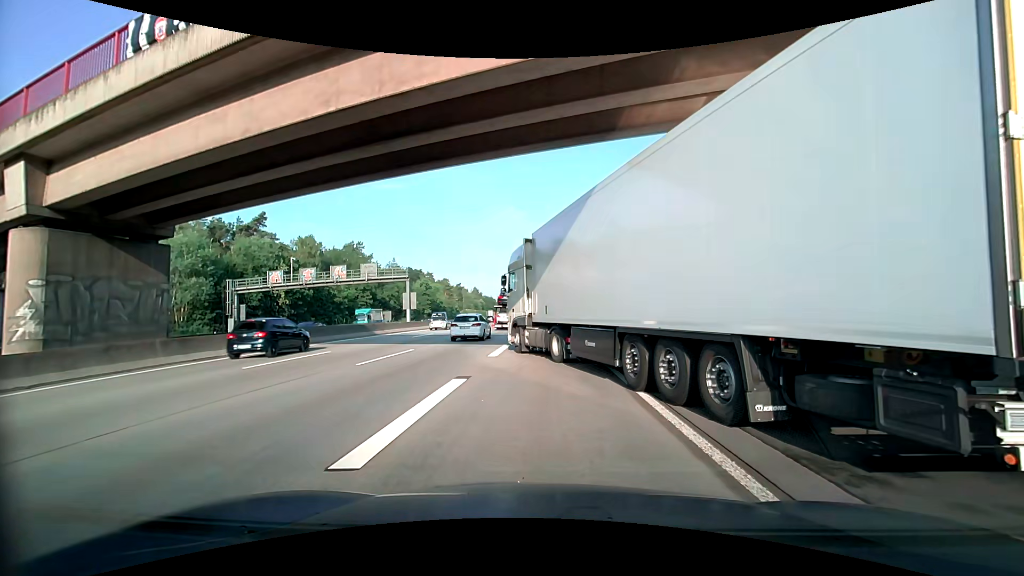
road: motorway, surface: asphalt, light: Day
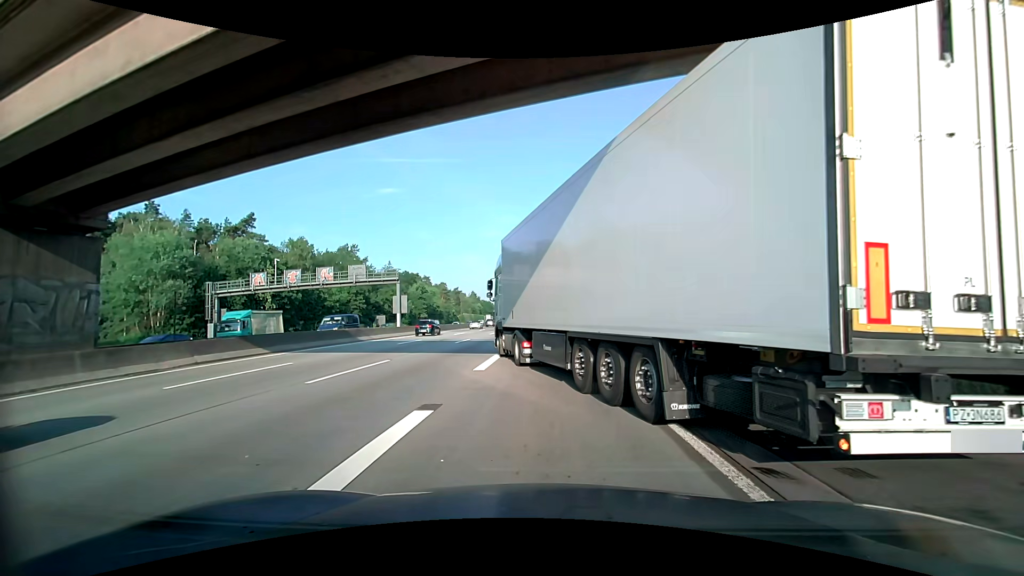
(0.0, +3.0) m; +1°
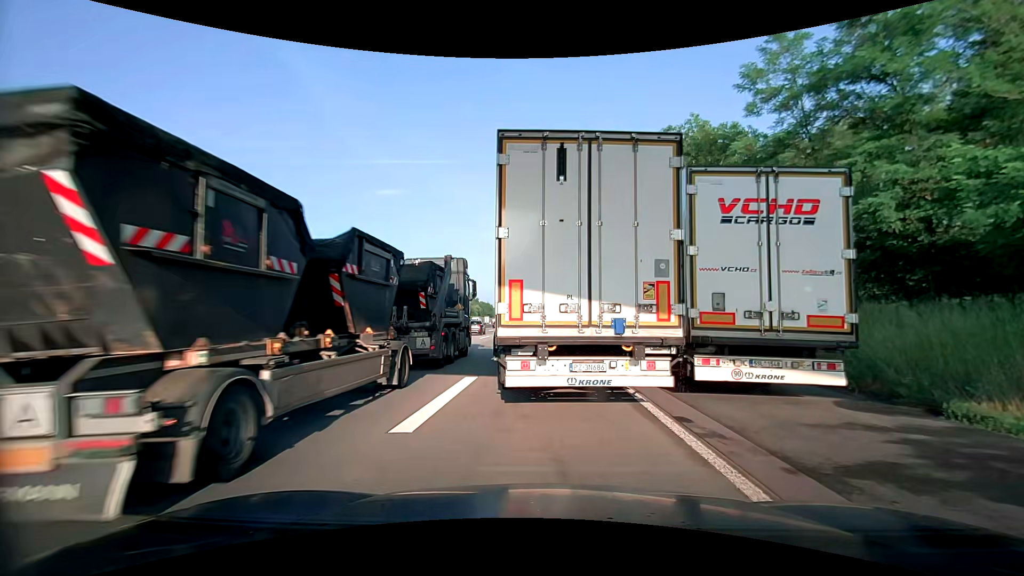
(0.0, +7.4) m; 0°
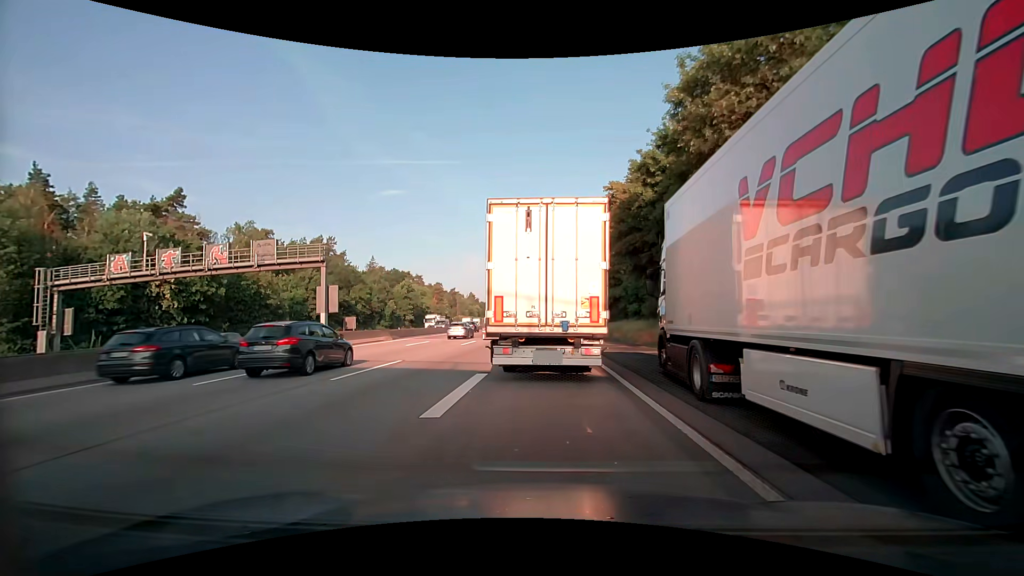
(0.0, +11.0) m; 0°
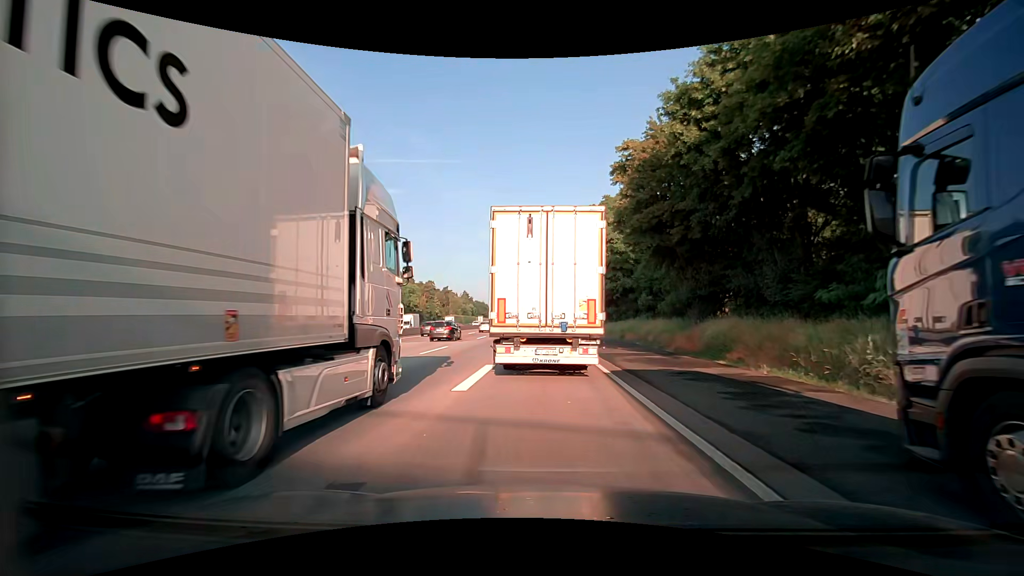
(0.0, +9.6) m; 0°
